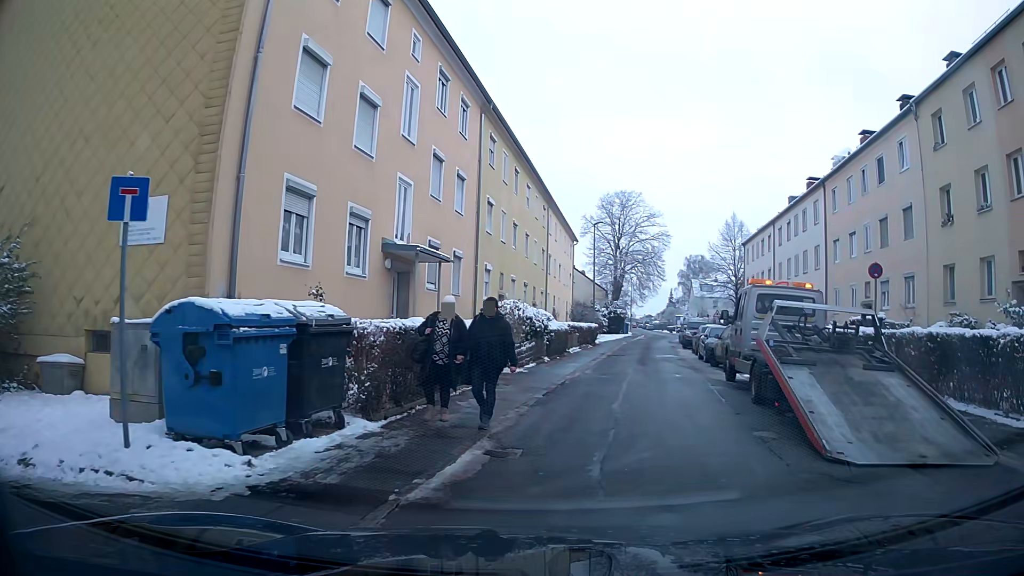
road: residential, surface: asphalt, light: Day
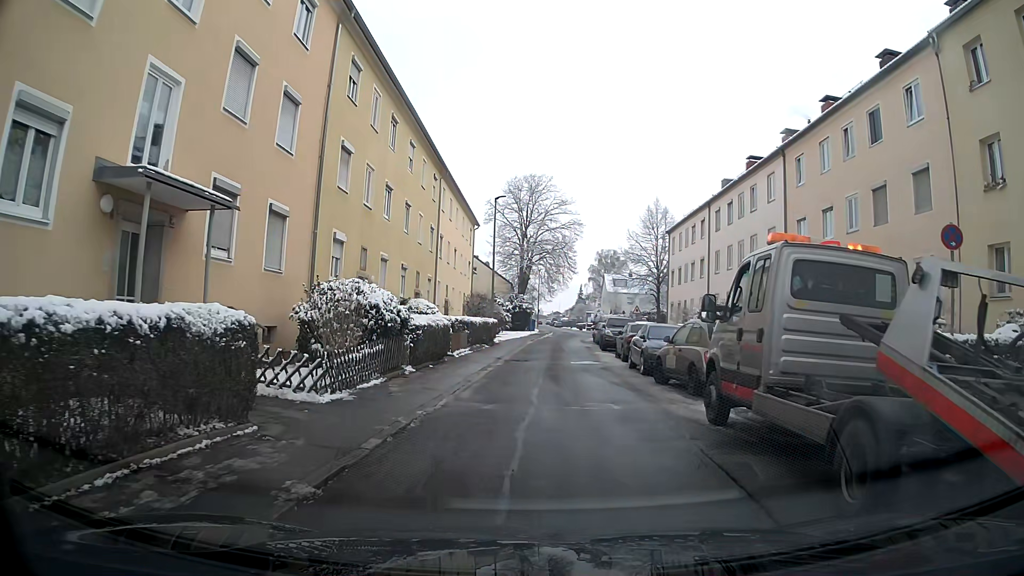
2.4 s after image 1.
(+0.6, +7.8) m; +5°
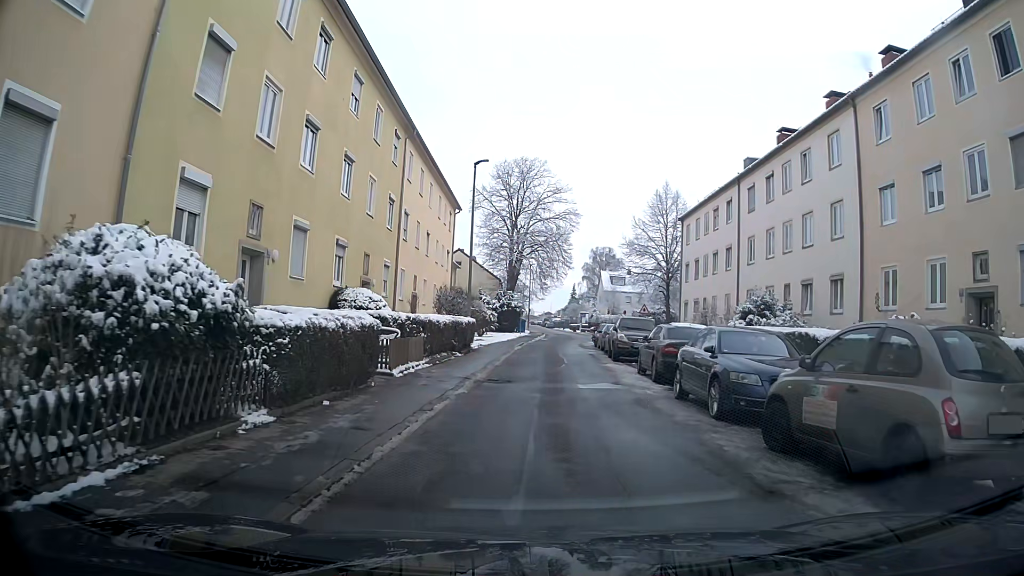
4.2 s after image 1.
(+0.1, +8.4) m; +1°
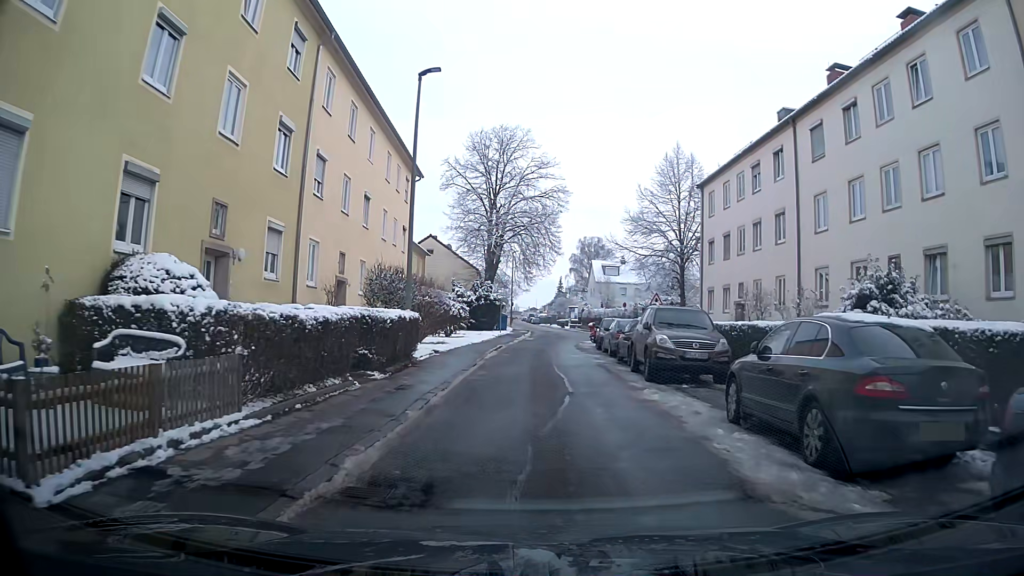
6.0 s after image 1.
(0.0, +10.6) m; 0°
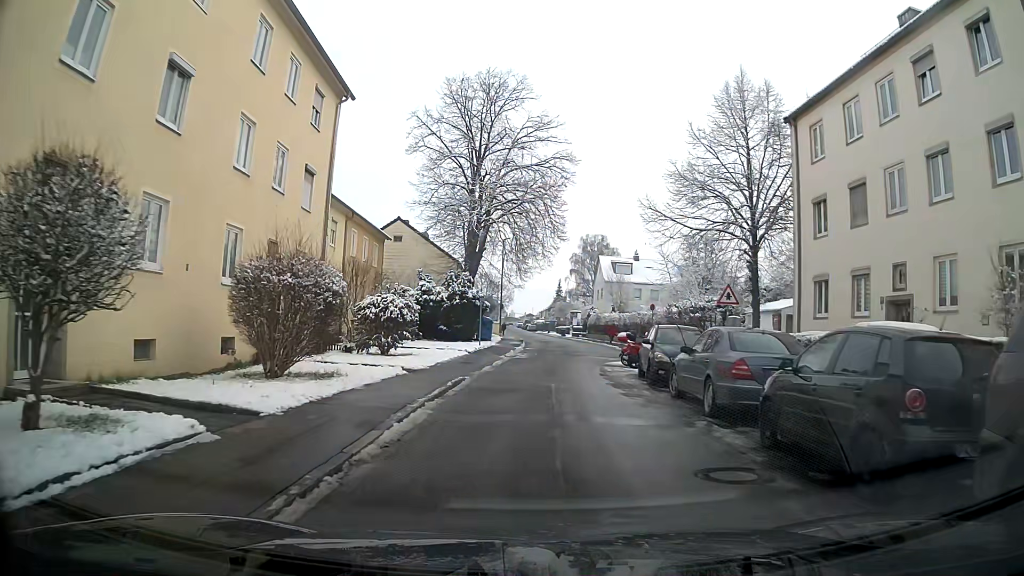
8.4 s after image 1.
(0.0, +15.2) m; 0°
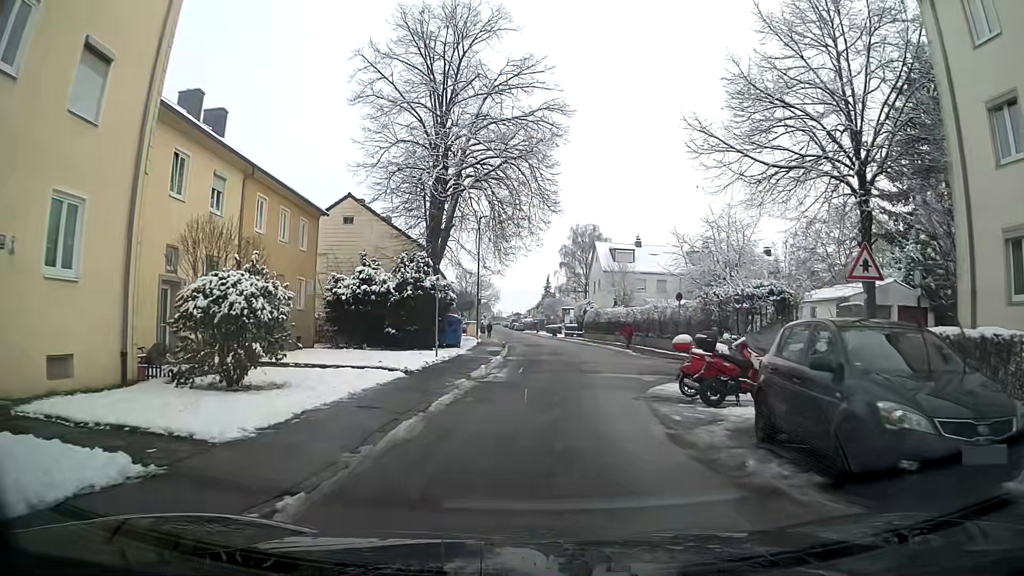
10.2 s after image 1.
(+0.3, +11.1) m; +2°
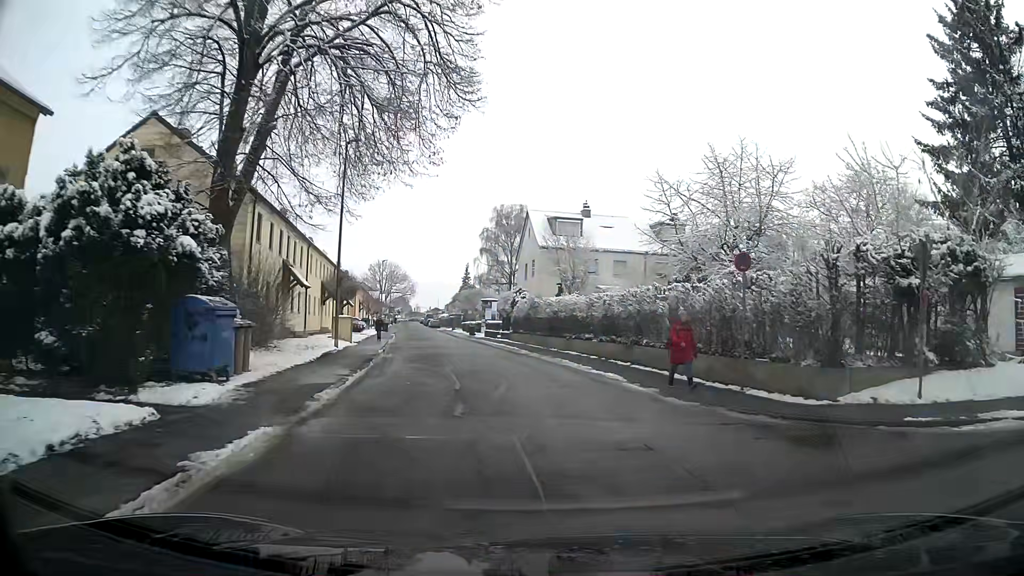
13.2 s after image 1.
(+0.4, +17.7) m; +6°
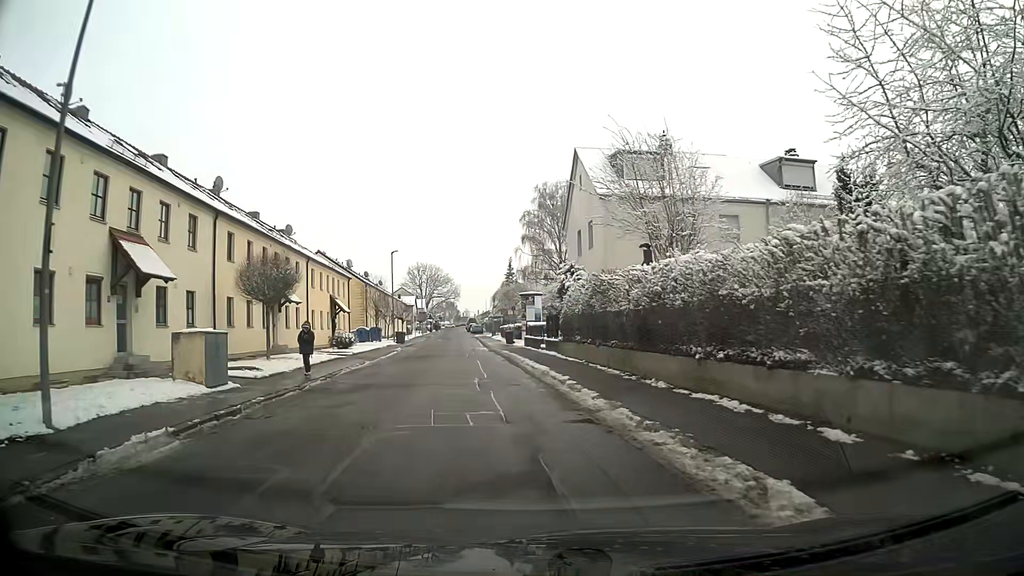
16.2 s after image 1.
(-0.2, +18.0) m; -4°
(0, +10) (-1, +20) (-3, +30) (-4, +40) (-5, +50) (-6, +60) (-7, +70) (-8, +80) (-9, +90) (-5, +98) m
